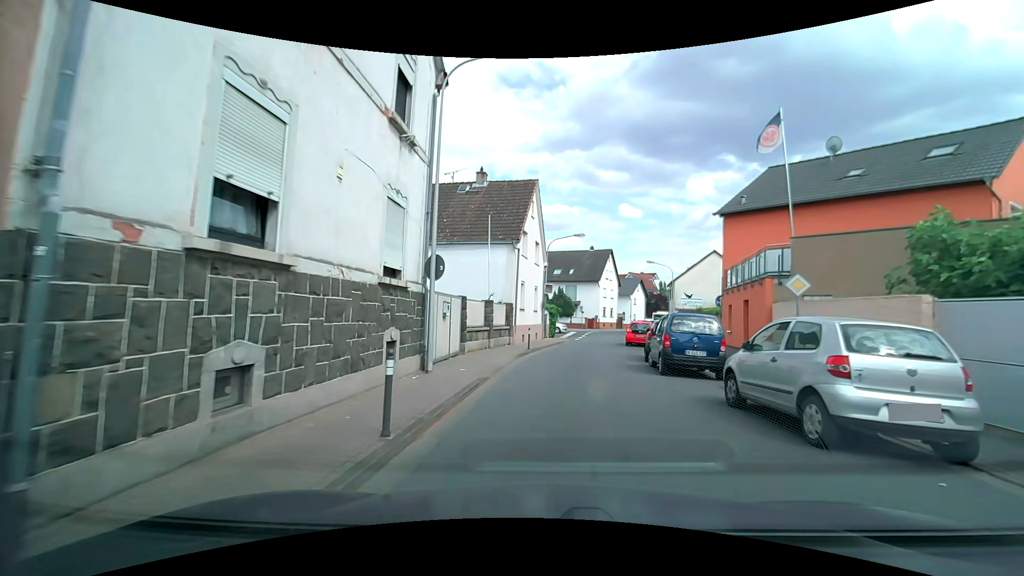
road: tertiary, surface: asphalt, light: Day
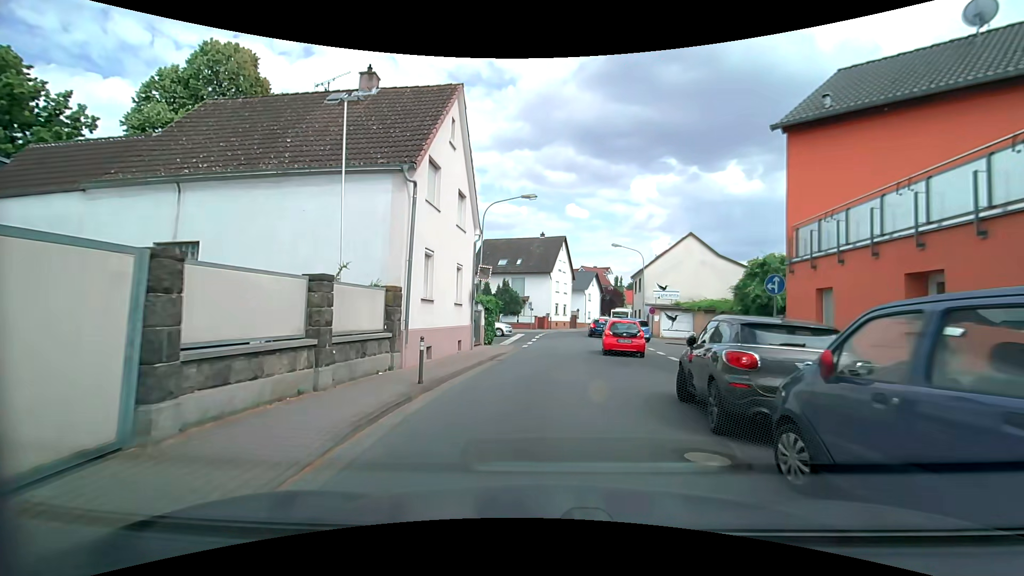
(+0.4, +11.5) m; +4°
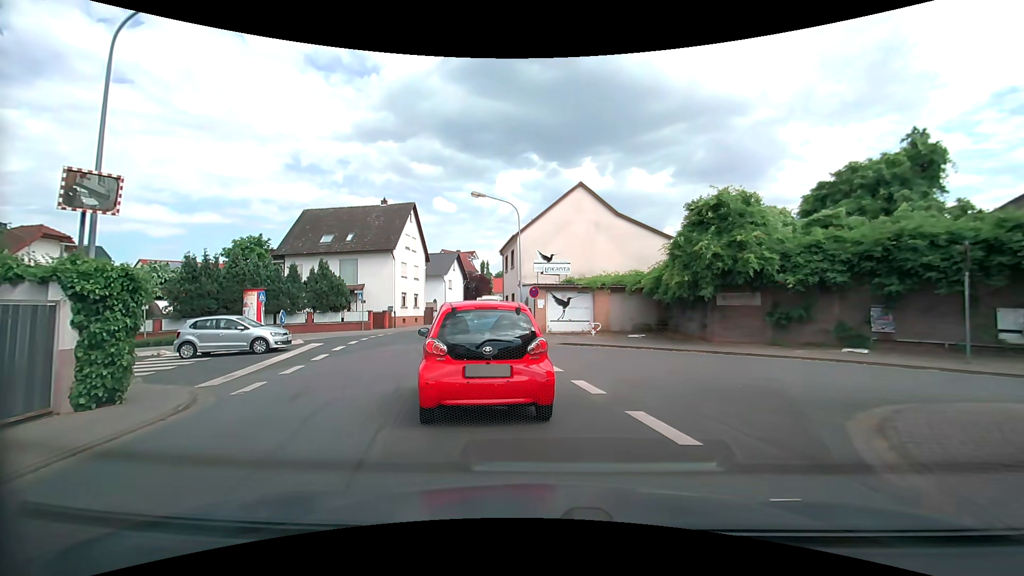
(+1.9, +14.9) m; +16°
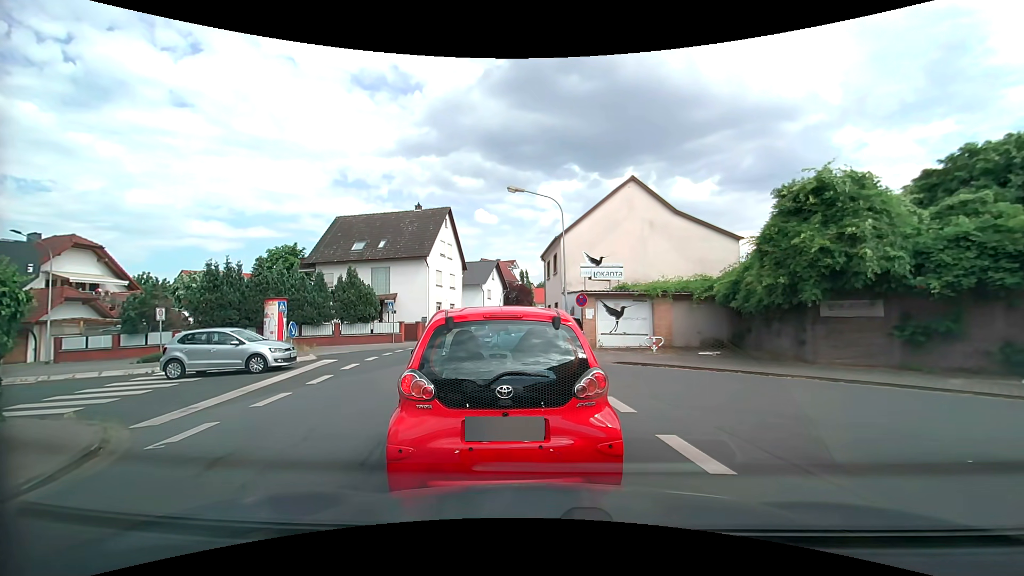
(-0.1, +3.3) m; -4°
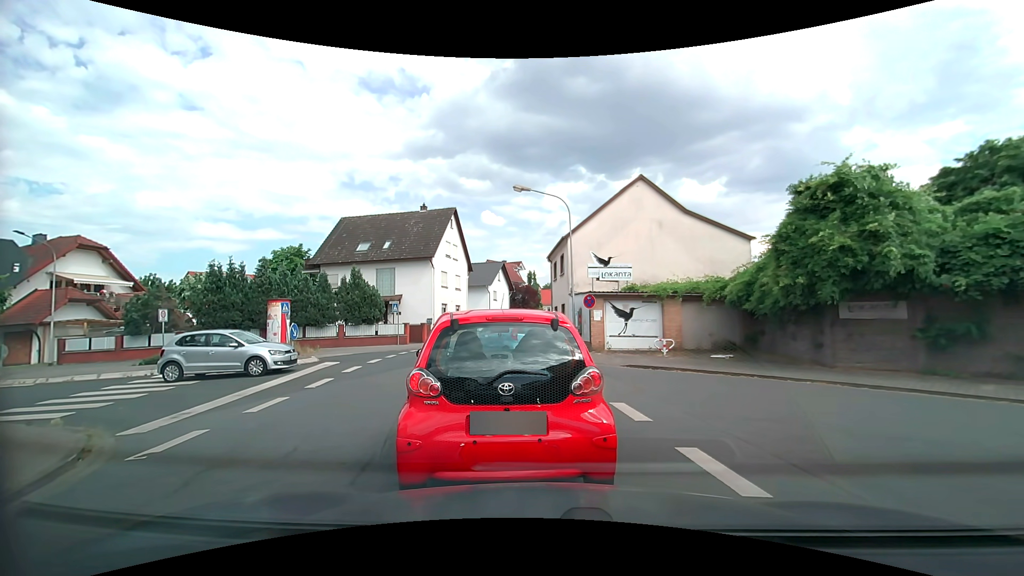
(0.0, +0.5) m; 0°
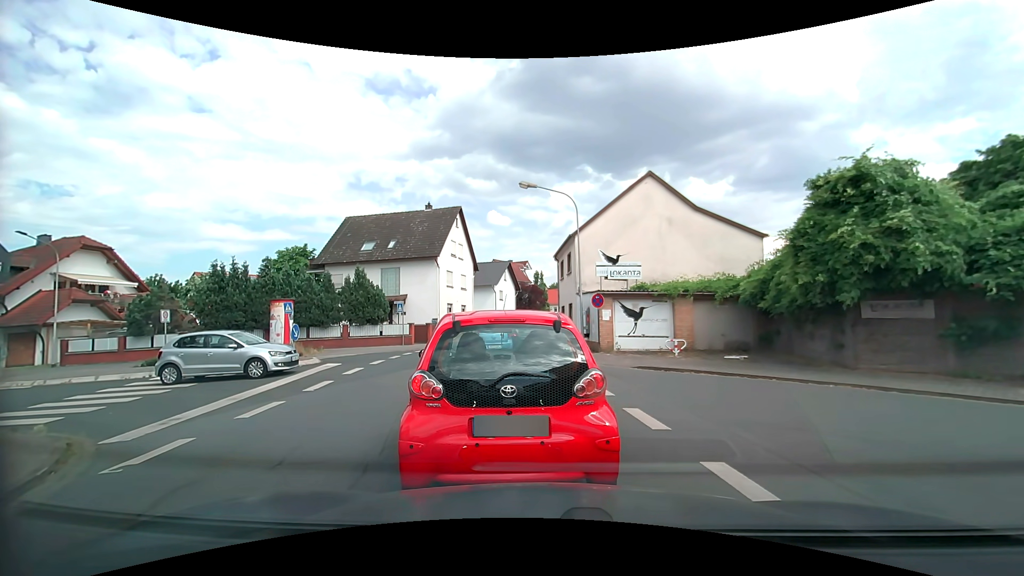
(0.0, +0.5) m; 0°
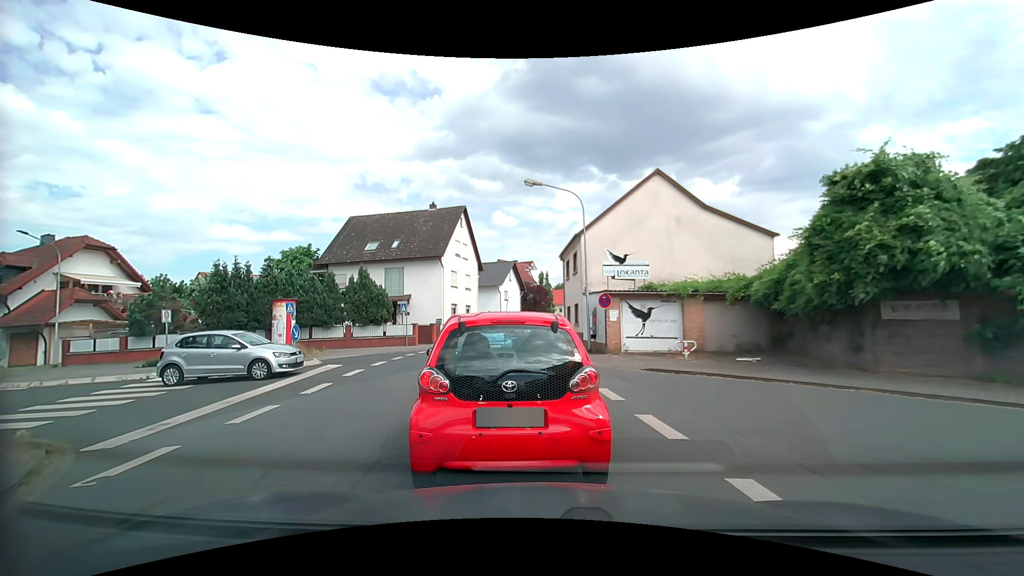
(0.0, +0.5) m; 0°
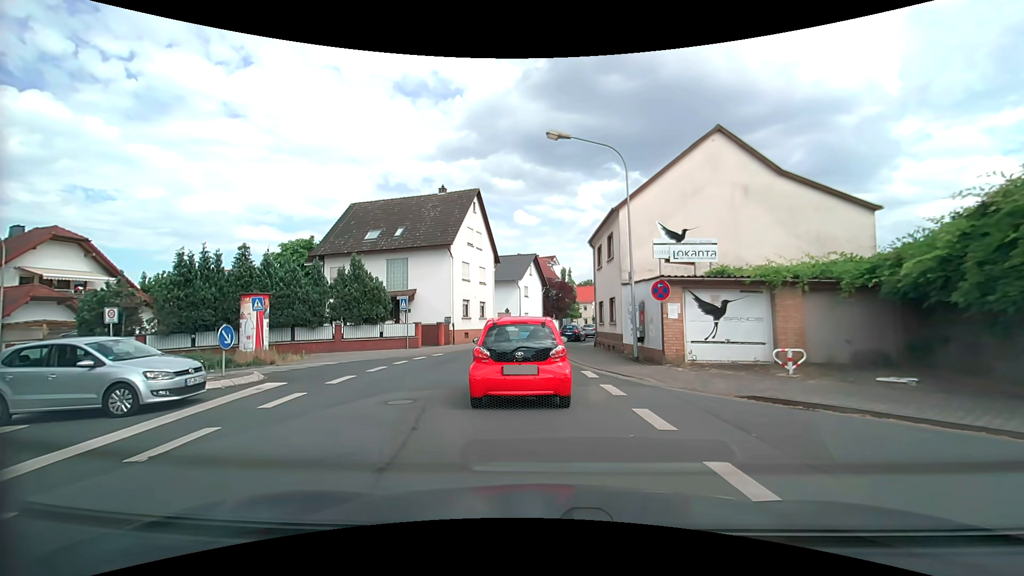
(-0.4, +5.7) m; -5°
(0, +10) (-6, +17) (-16, +19) (-26, +19) (-36, +20) (-46, +21) (-56, +23) (-65, +27) (-74, +31) (-84, +35) m
